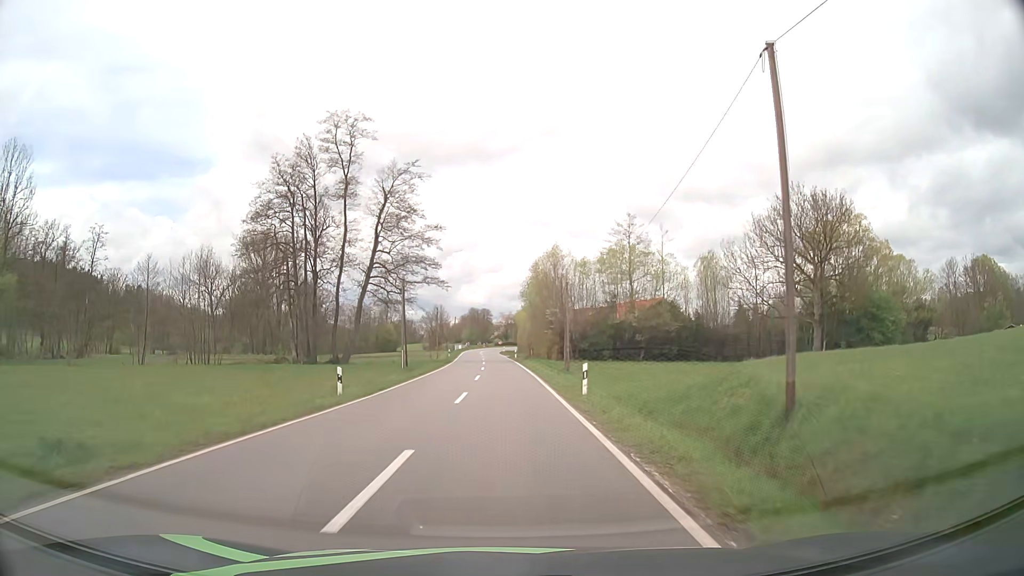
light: Day
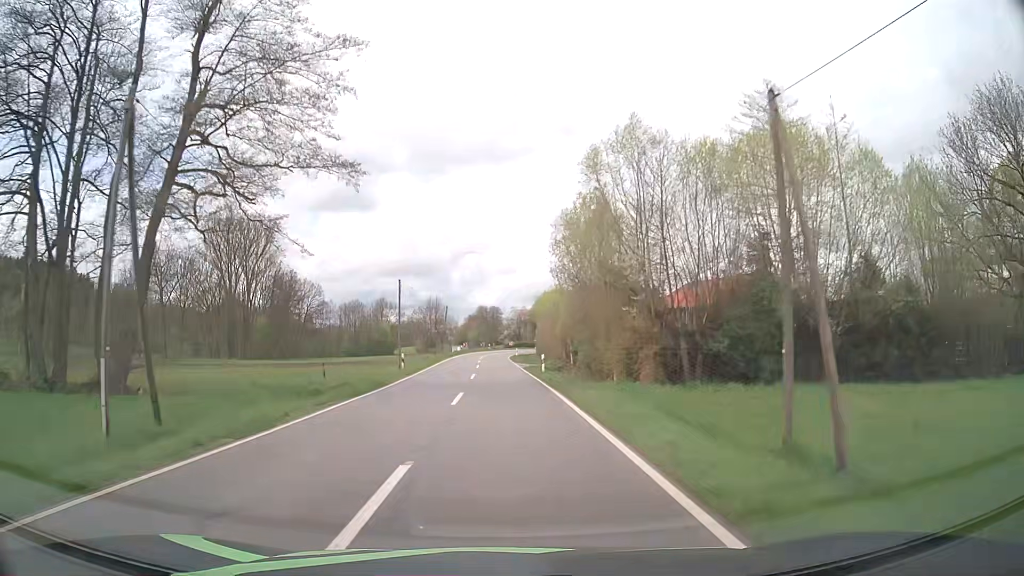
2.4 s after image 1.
(-0.3, +37.8) m; -1°
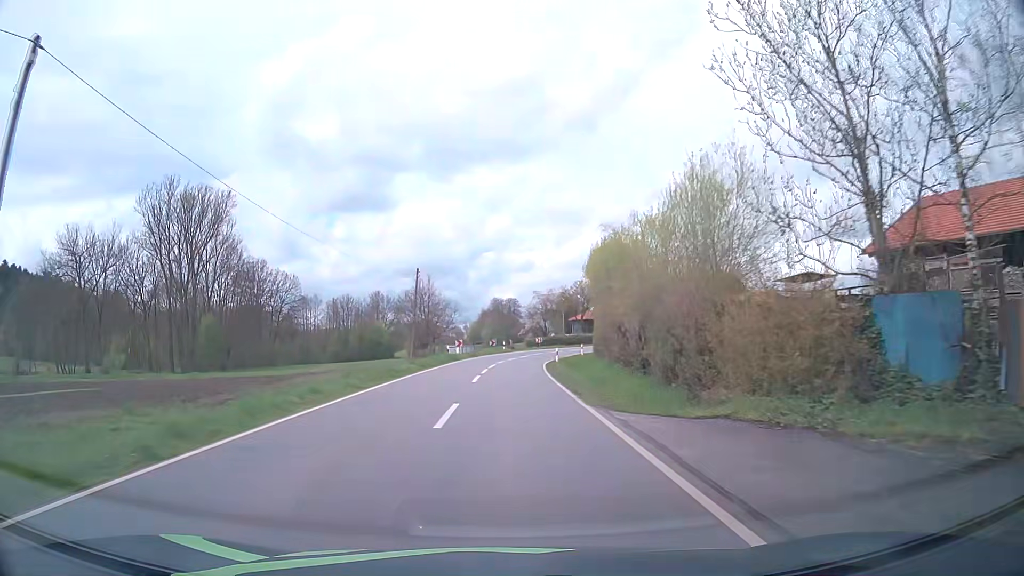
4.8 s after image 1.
(-0.6, +41.6) m; -1°
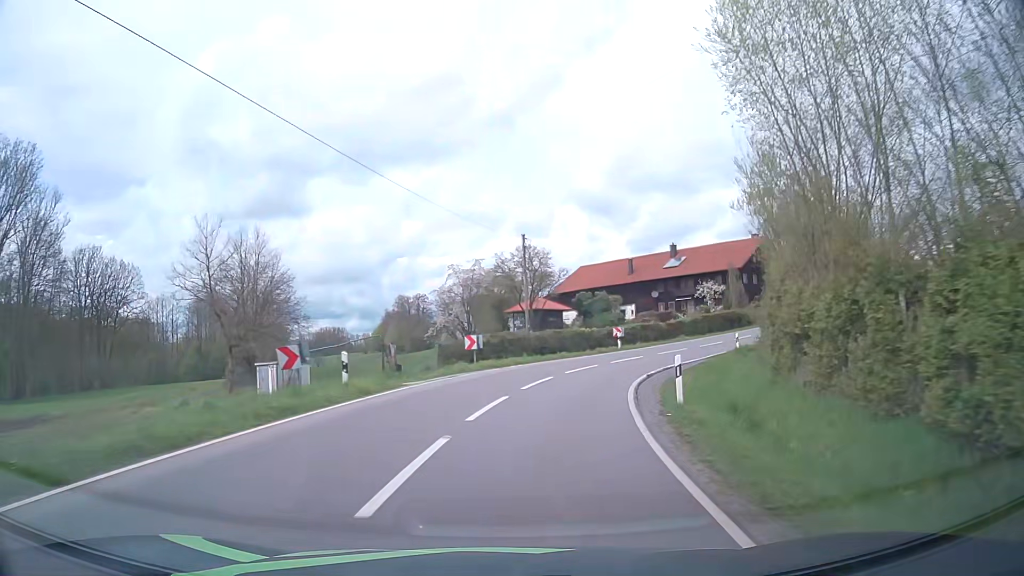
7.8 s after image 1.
(+1.1, +46.9) m; +7°
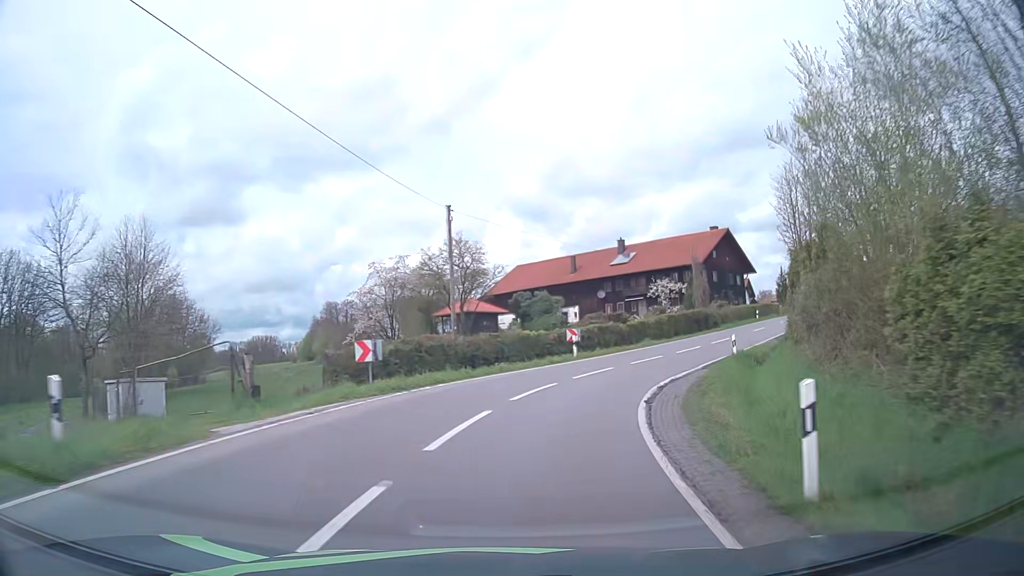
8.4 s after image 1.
(+0.4, +8.7) m; +6°
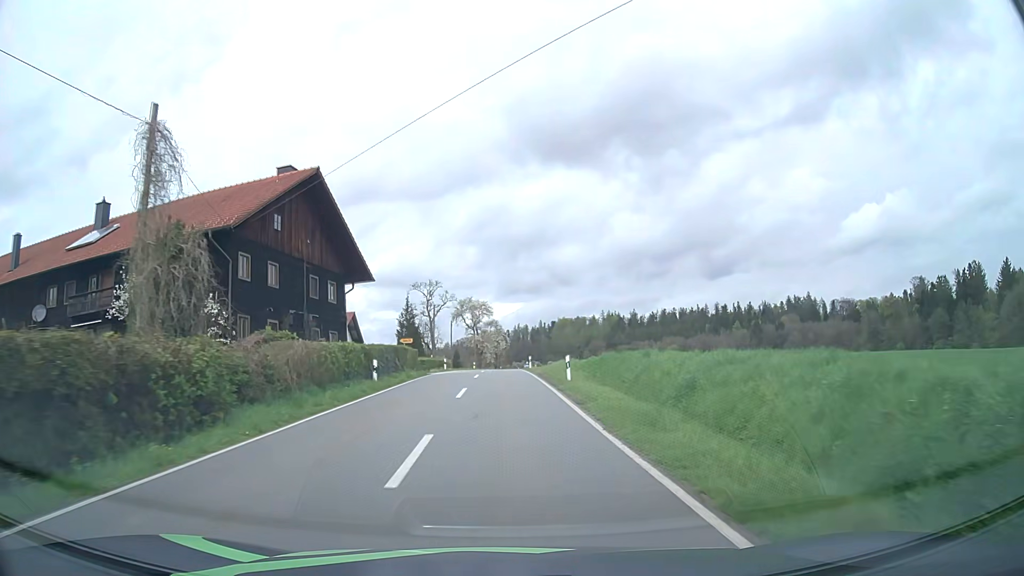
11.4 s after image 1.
(+14.1, +39.4) m; +34°
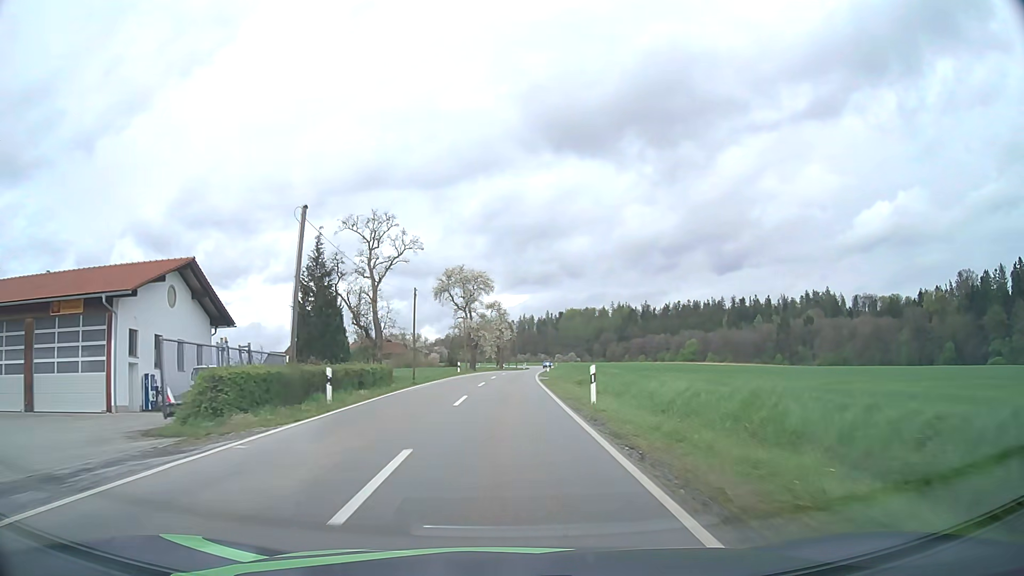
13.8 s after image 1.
(-0.1, +37.9) m; 0°
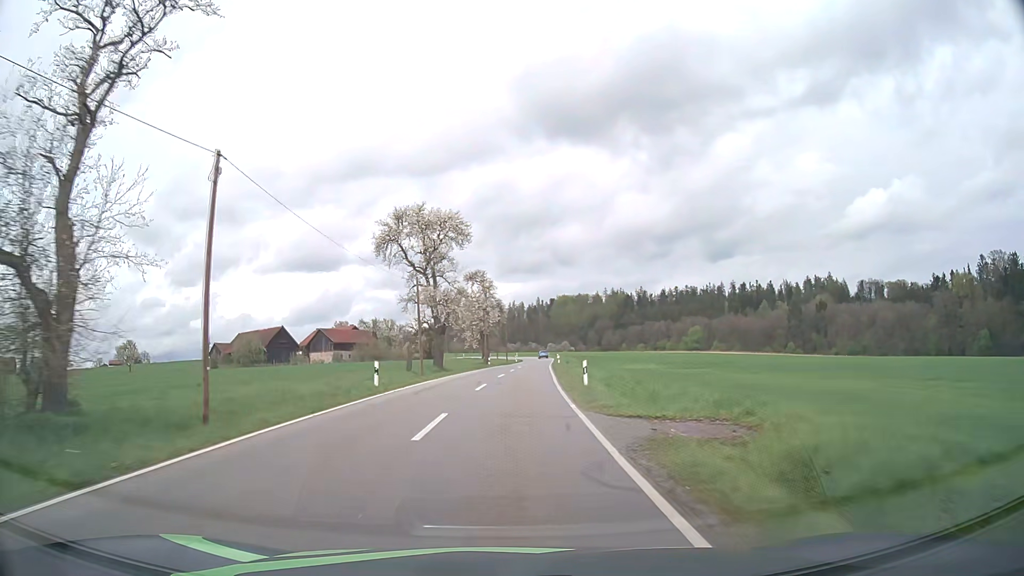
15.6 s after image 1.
(0.0, +31.8) m; 0°
(0, +10) (0, +20) (+1, +30) (+1, +40) (+2, +50) (+2, +60) (+3, +70) (+4, +80) (+5, +90) (+5, +100) m
